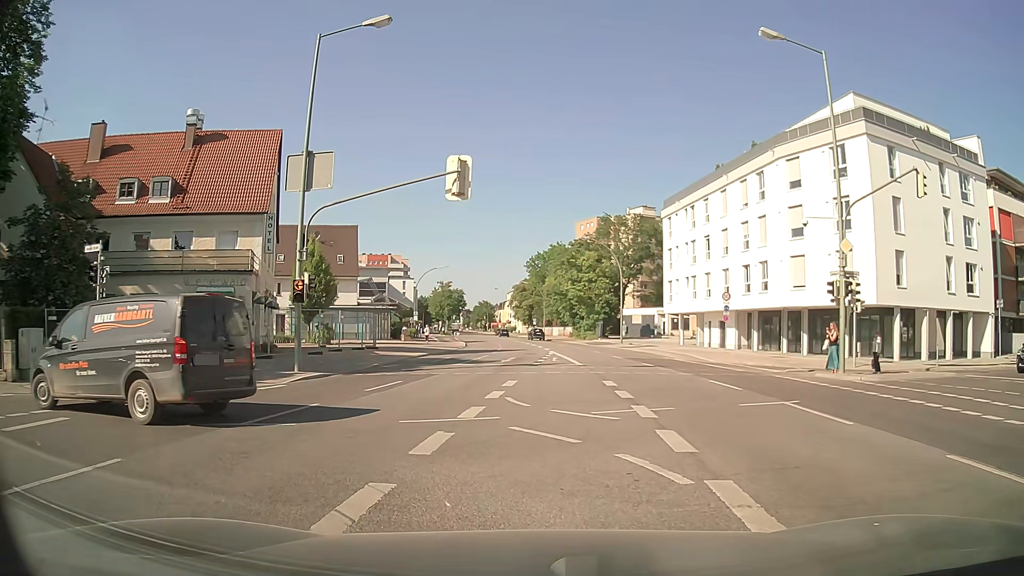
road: secondary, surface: asphalt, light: Day
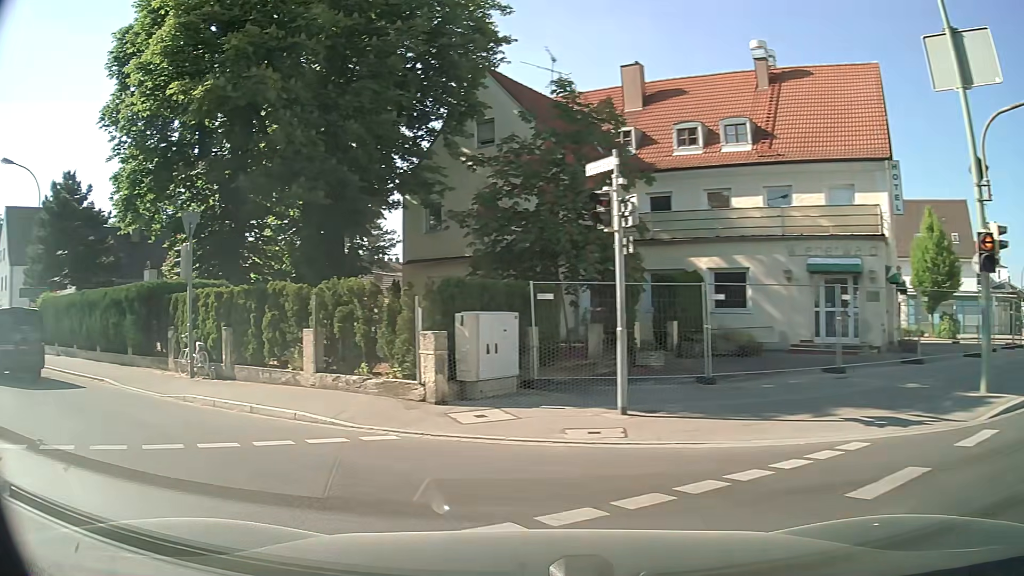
(-3.5, +8.9) m; -51°
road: tertiary
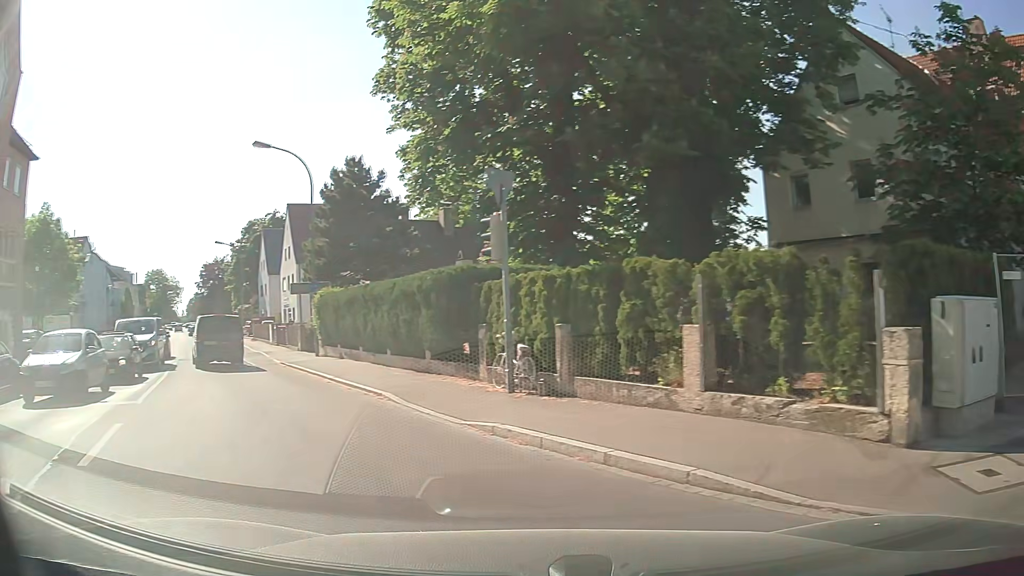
(-1.1, +4.4) m; -28°
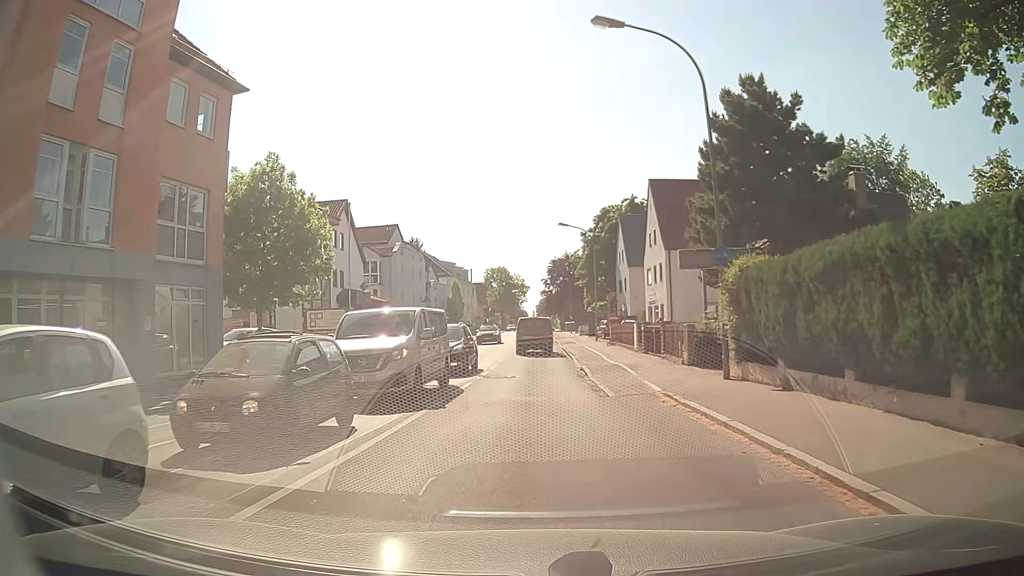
(-4.2, +11.6) m; -30°
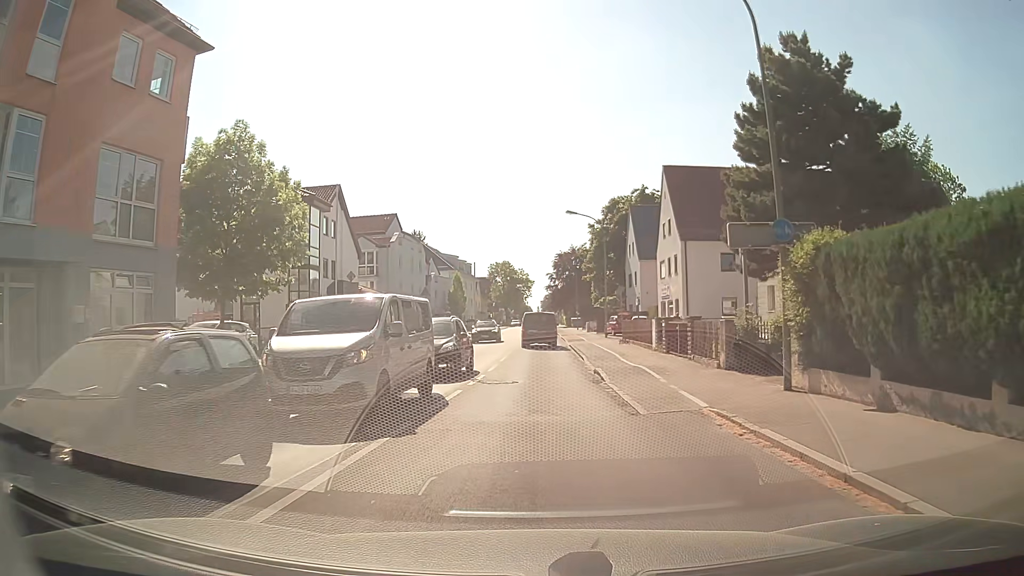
(-0.1, +3.7) m; -2°
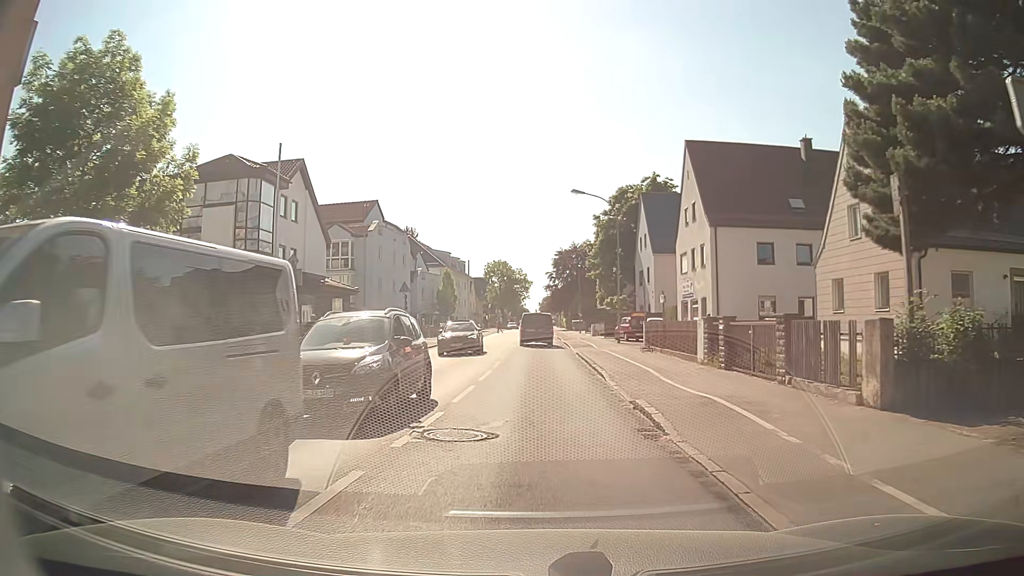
(+0.1, +8.3) m; 0°
